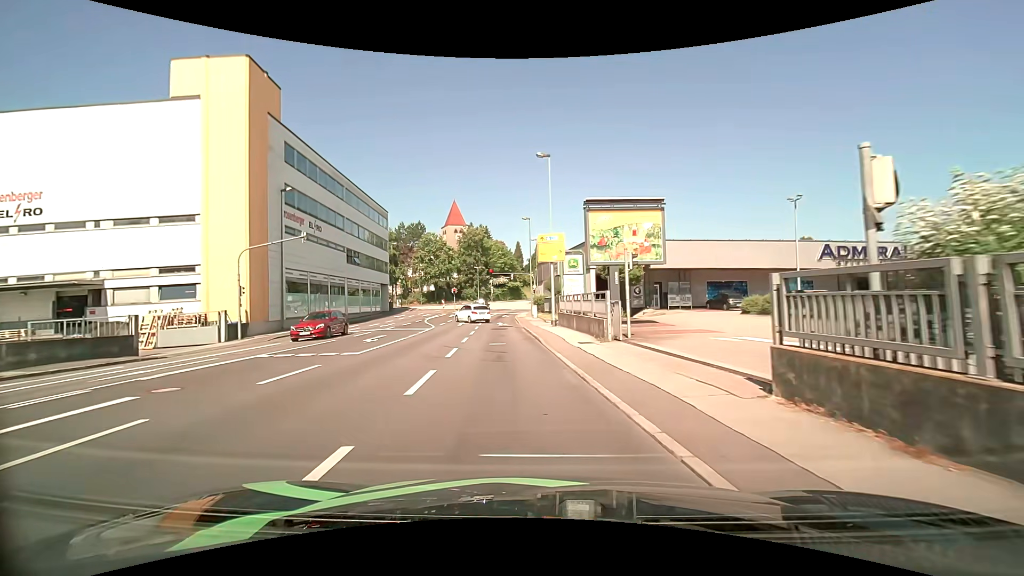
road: tertiary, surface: asphalt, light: Day
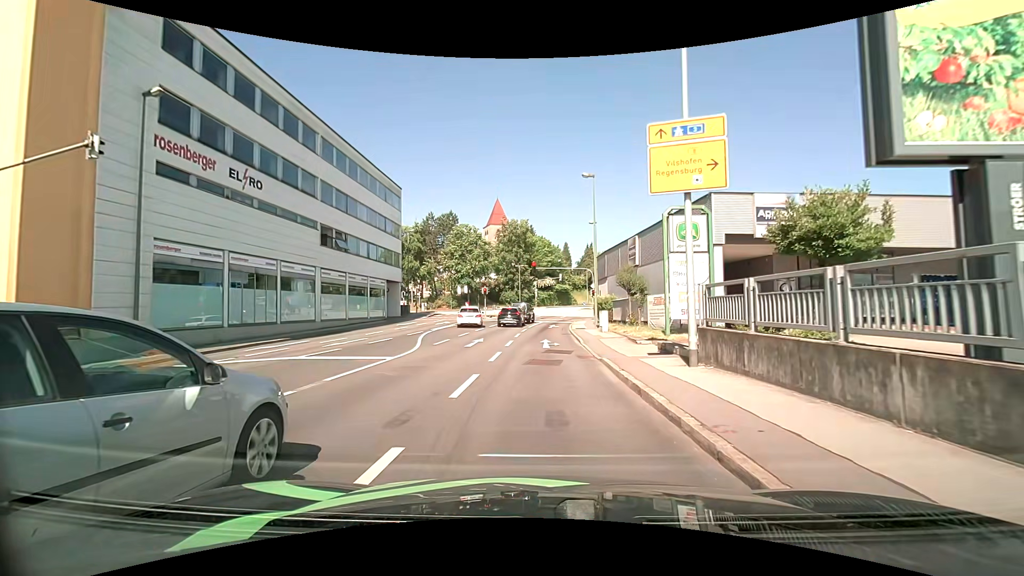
(-1.1, +18.0) m; -5°
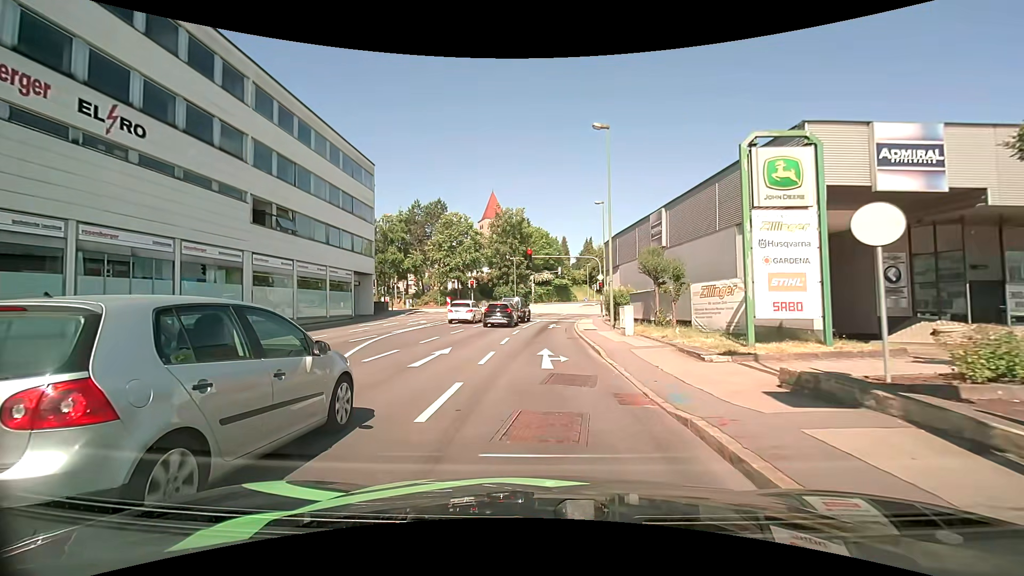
(0.0, +8.1) m; 0°
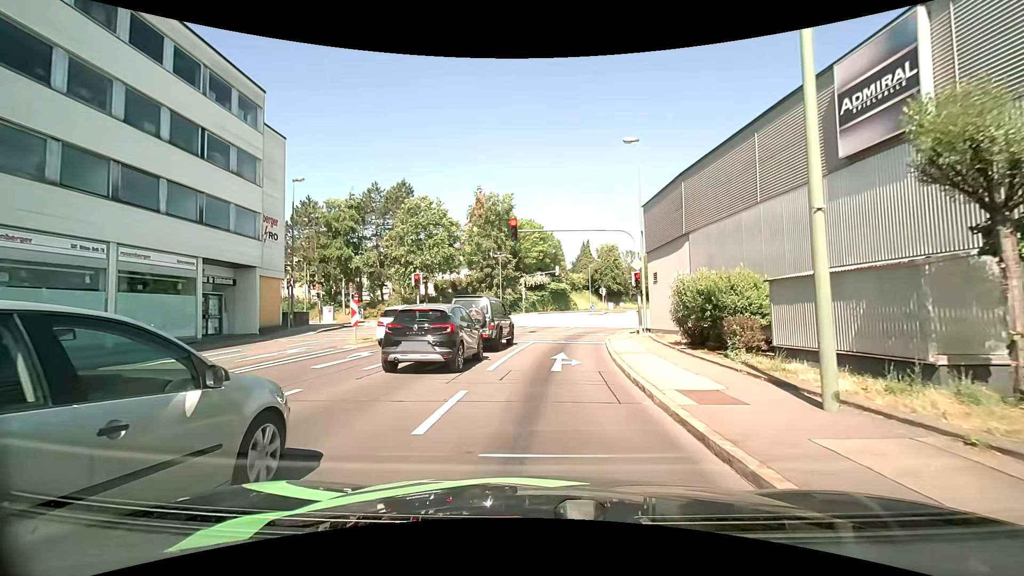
(0.0, +18.2) m; +1°
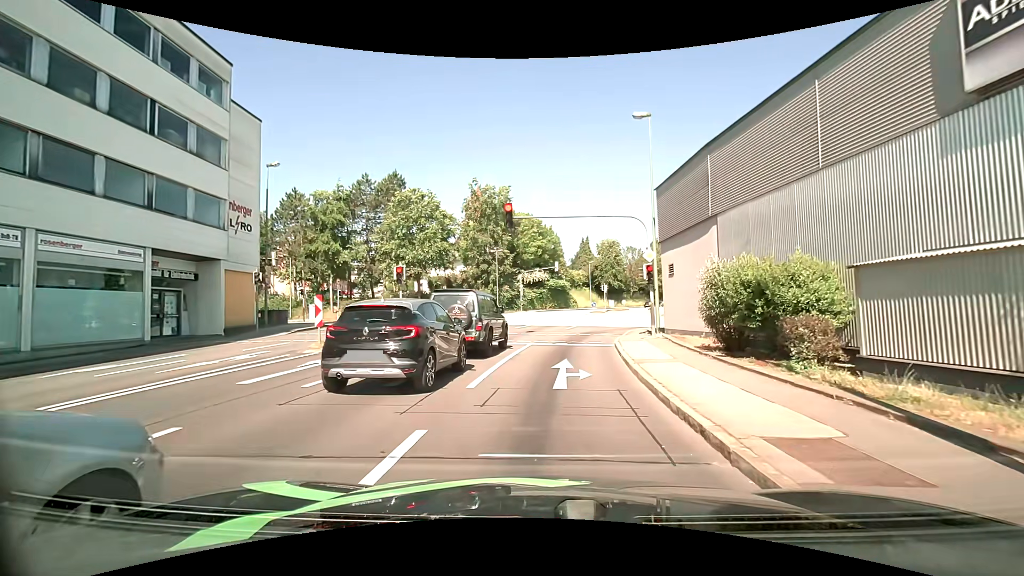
(0.0, +3.0) m; -2°
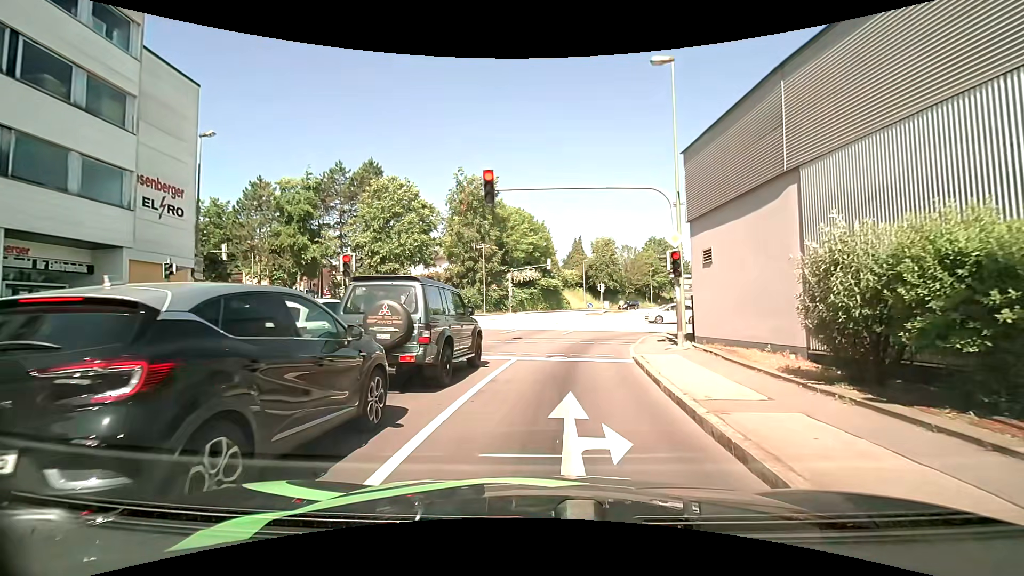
(0.0, +5.3) m; +1°
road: tertiary_link
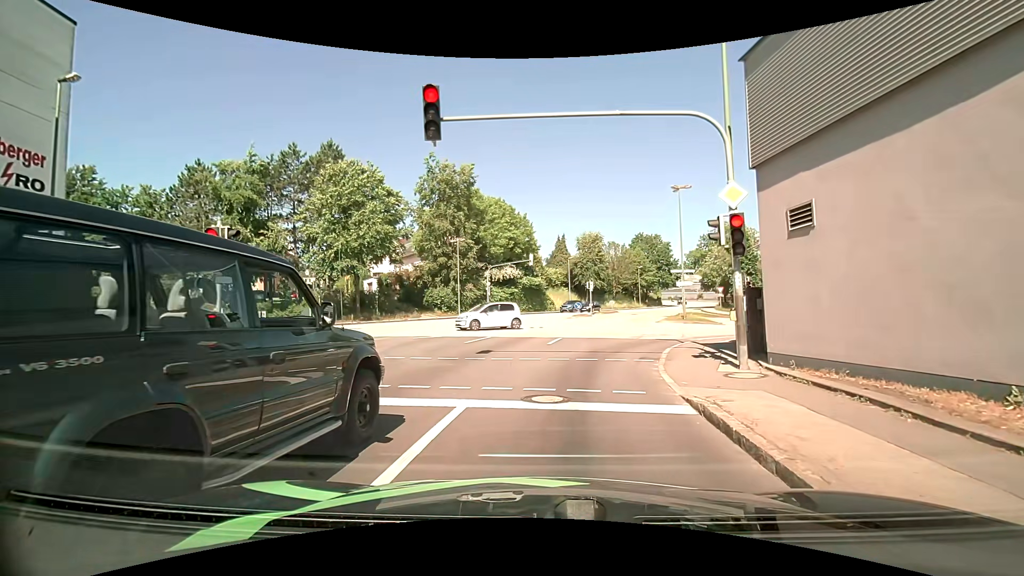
(-0.1, +6.2) m; 0°
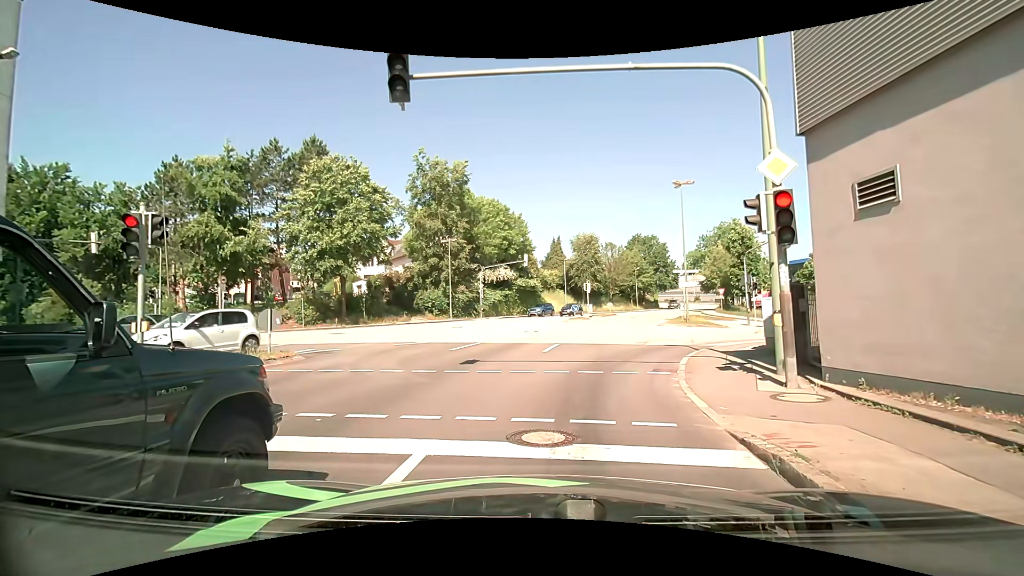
(0.0, +2.0) m; -2°
(+1, +10) (+5, +19) (+13, +24) (+23, +25) (+33, +25) (+43, +25) (+53, +25) (+63, +25) (+73, +25) (+83, +25) m
